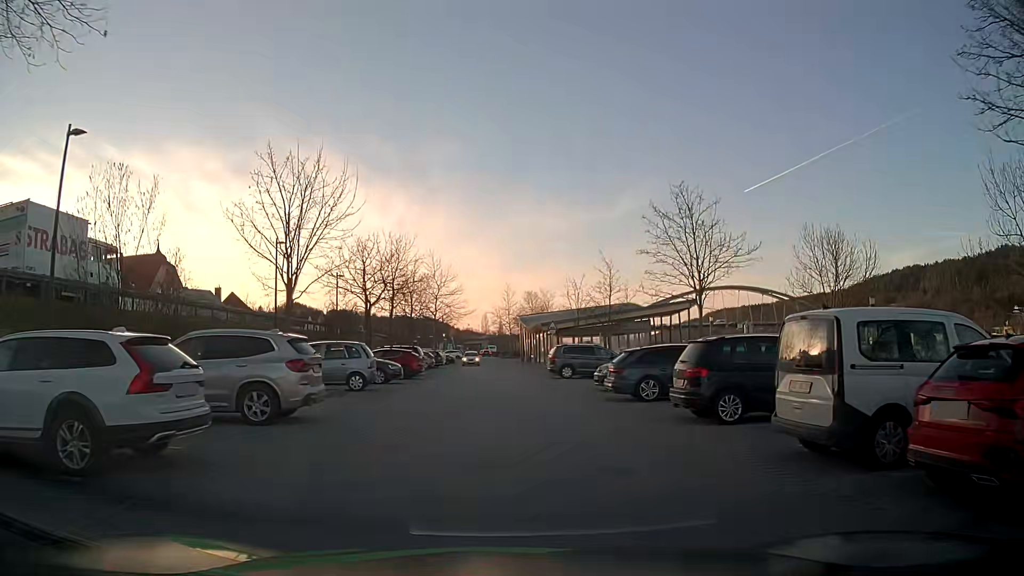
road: residential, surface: asphalt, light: Day
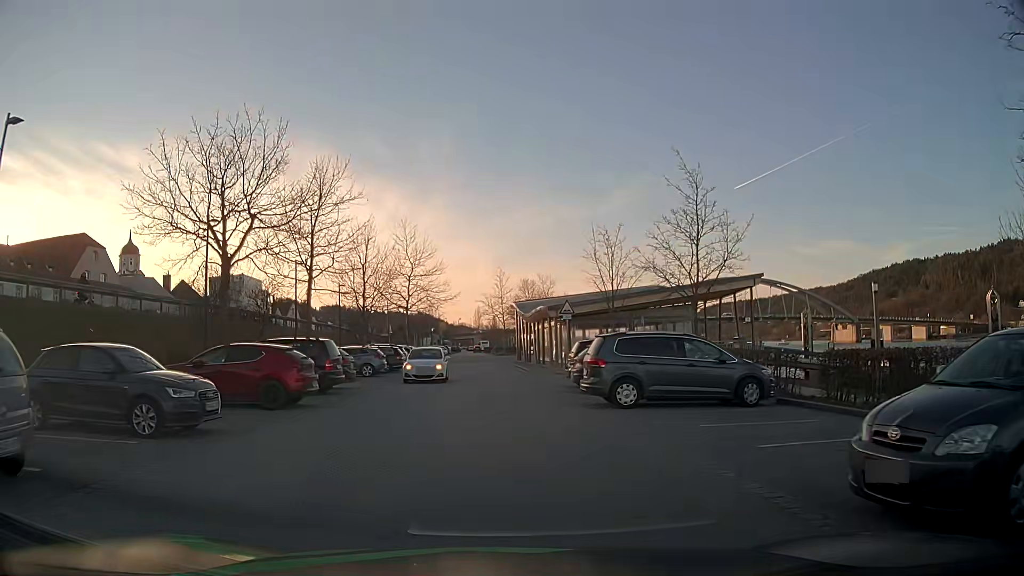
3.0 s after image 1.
(+0.1, +17.6) m; 0°
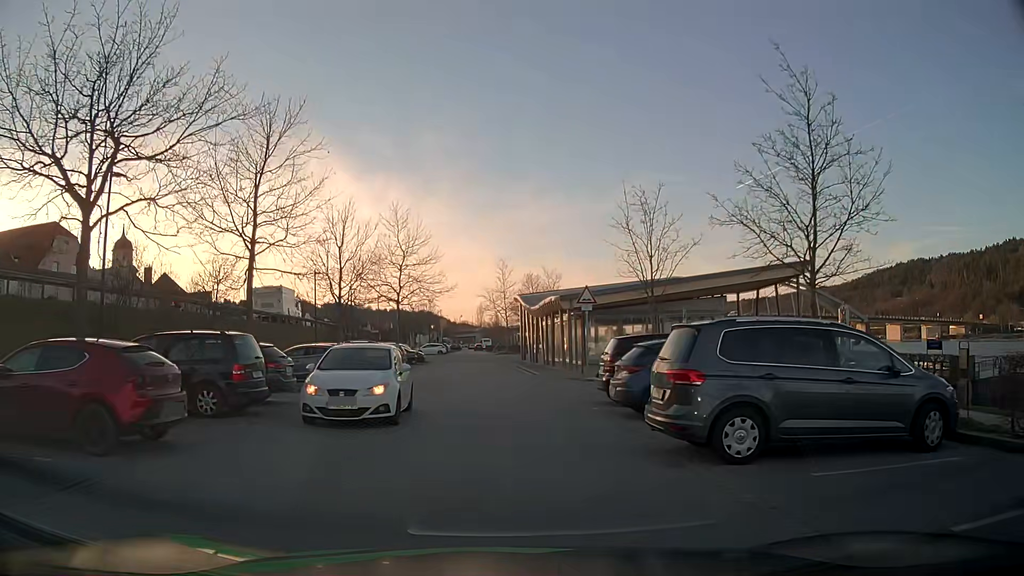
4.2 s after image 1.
(0.0, +7.0) m; 0°
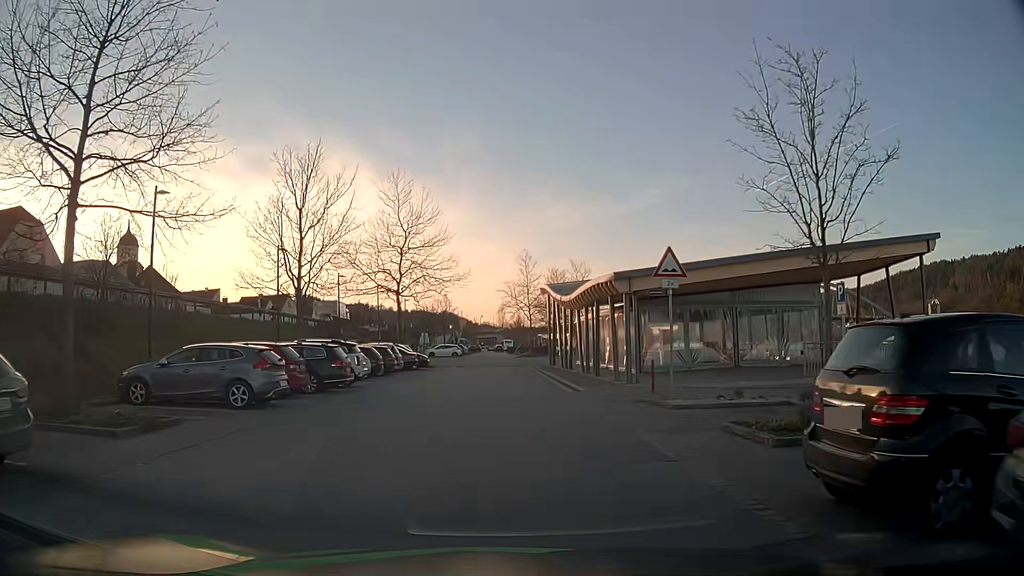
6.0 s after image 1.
(-0.1, +10.7) m; -2°
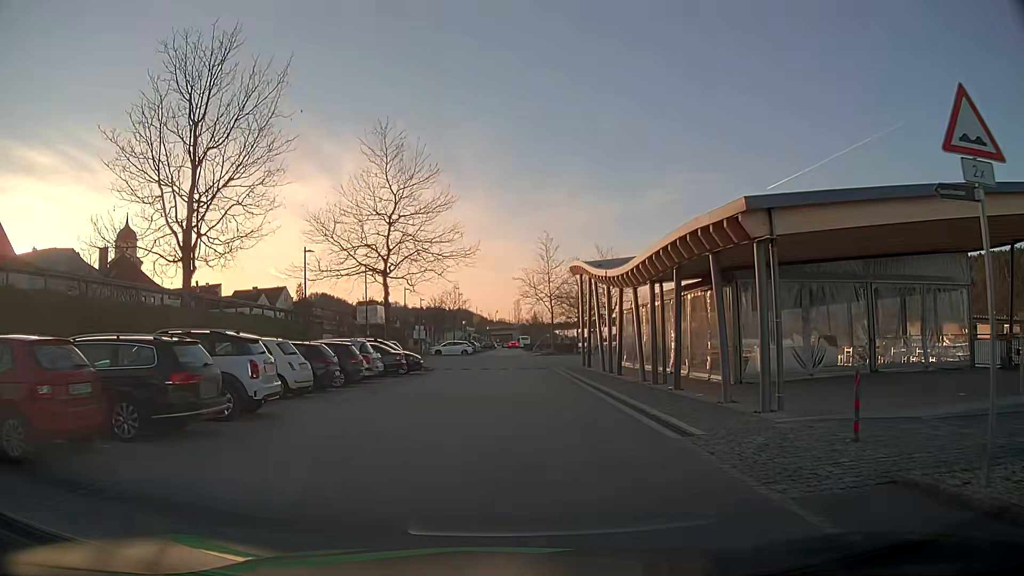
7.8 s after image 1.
(-0.2, +10.9) m; -1°
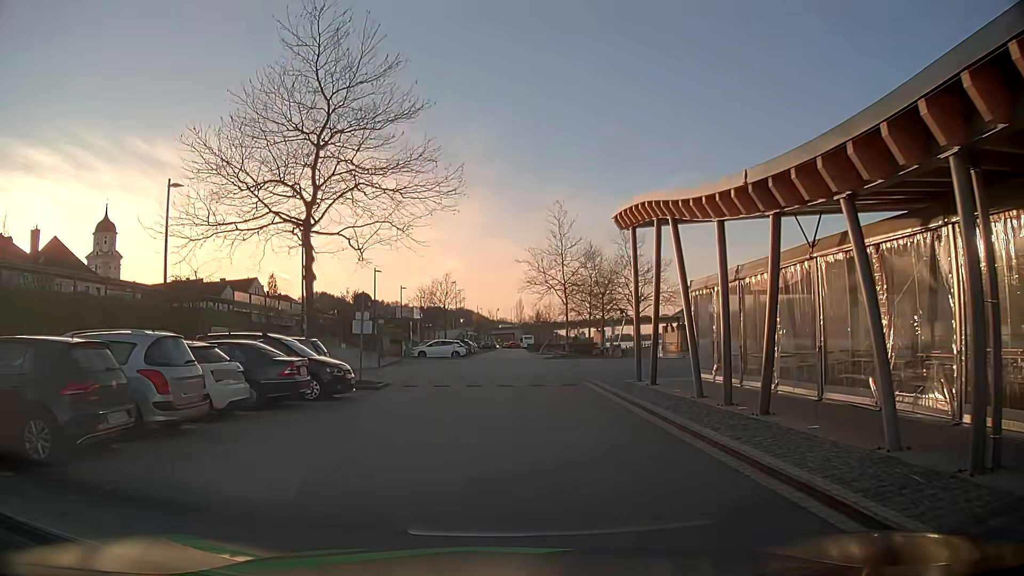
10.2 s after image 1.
(0.0, +14.7) m; 0°
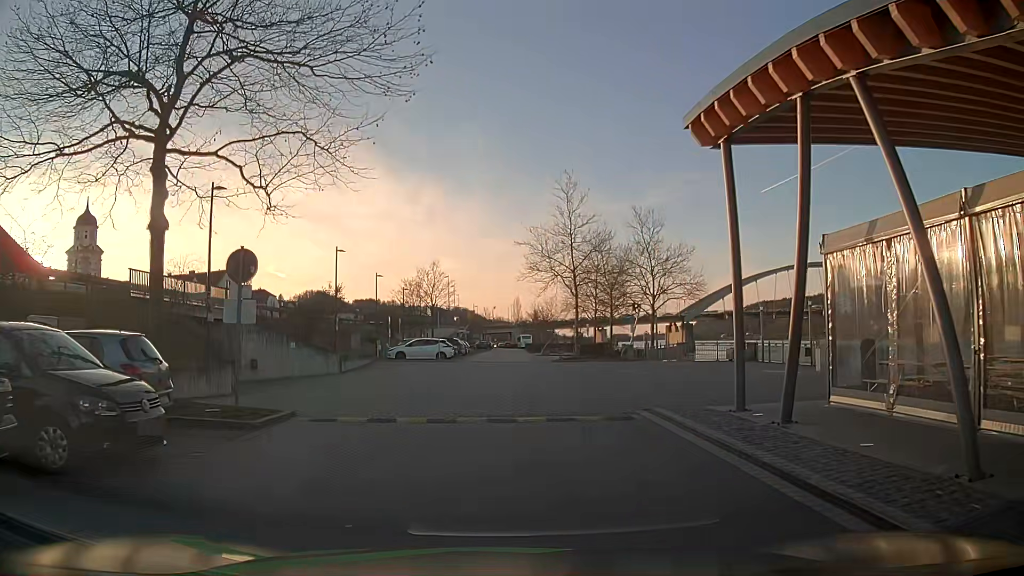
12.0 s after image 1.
(0.0, +9.7) m; 0°
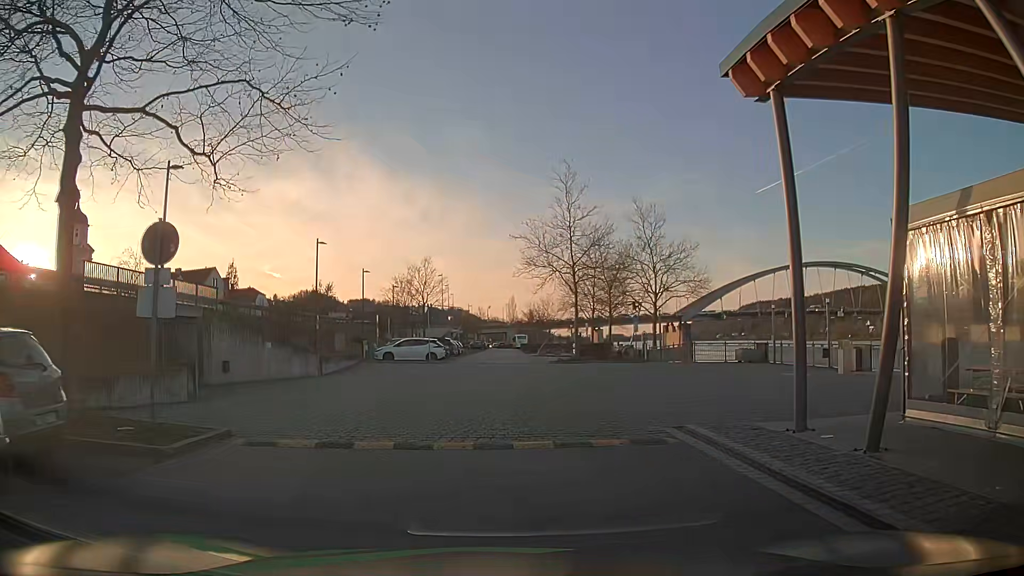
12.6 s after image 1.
(0.0, +2.8) m; 0°
